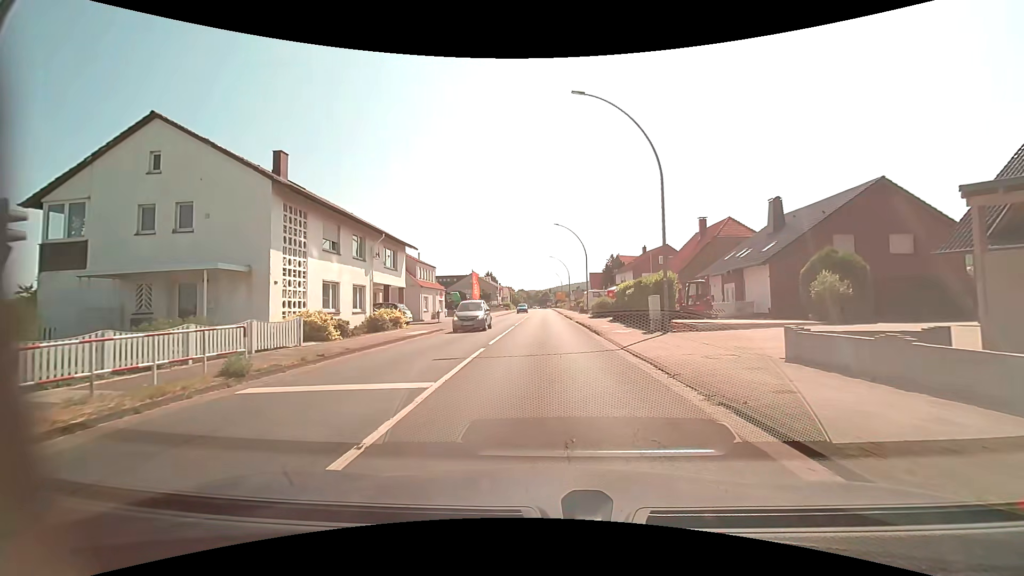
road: primary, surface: asphalt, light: Day
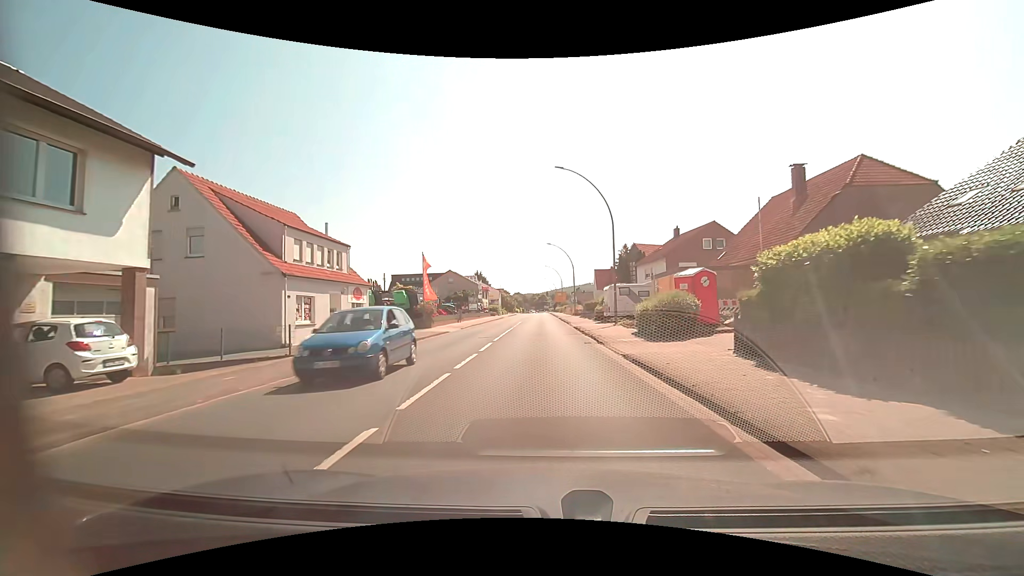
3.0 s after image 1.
(-0.3, +23.9) m; 0°
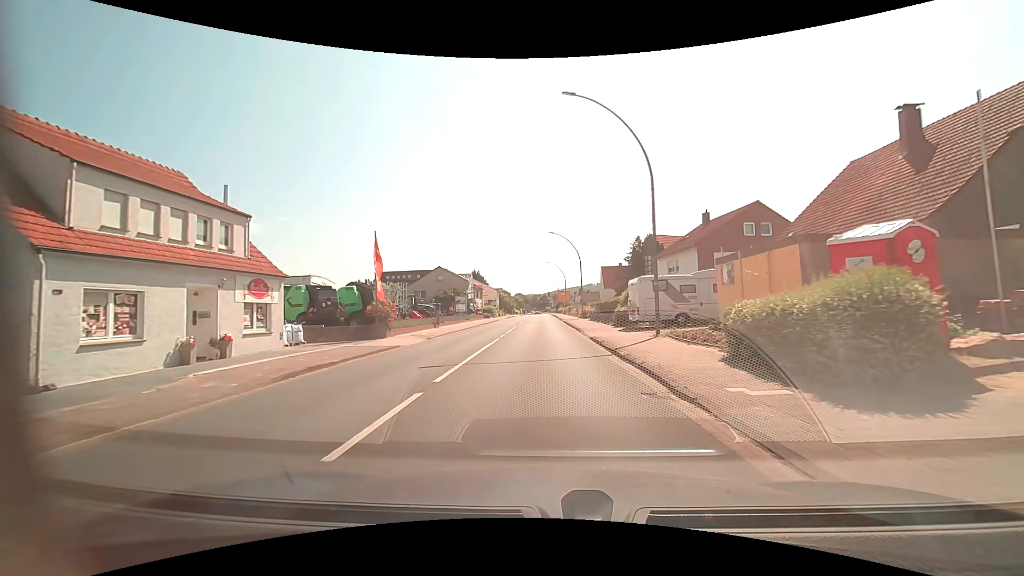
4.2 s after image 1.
(0.0, +11.1) m; 0°
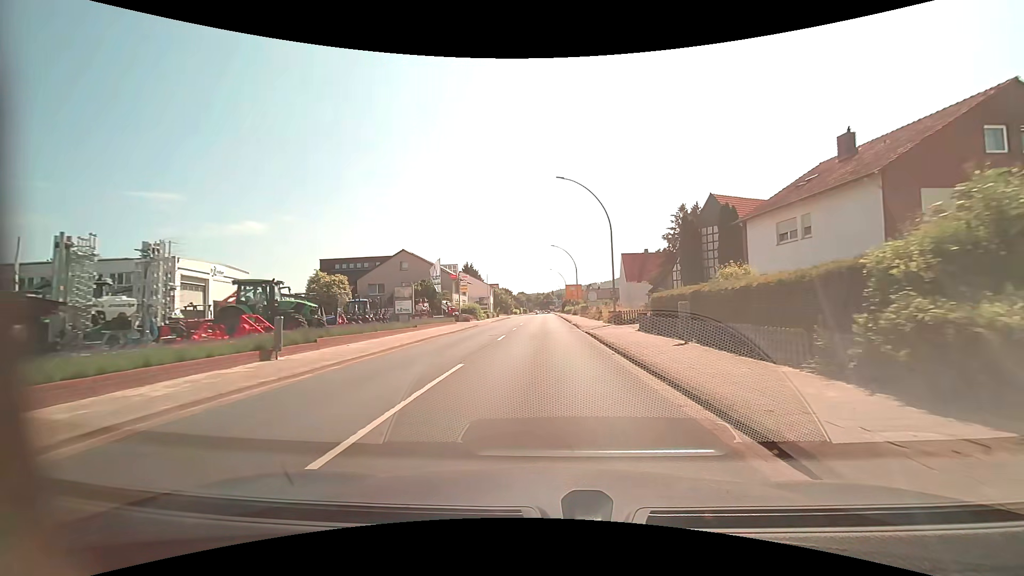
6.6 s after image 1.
(-0.1, +23.9) m; -1°
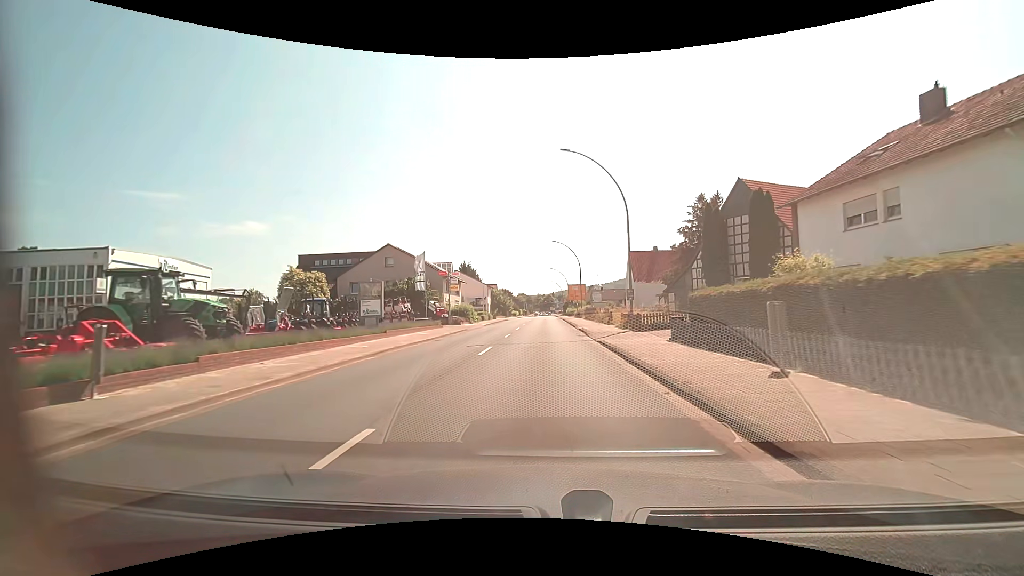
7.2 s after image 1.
(0.0, +6.2) m; 0°
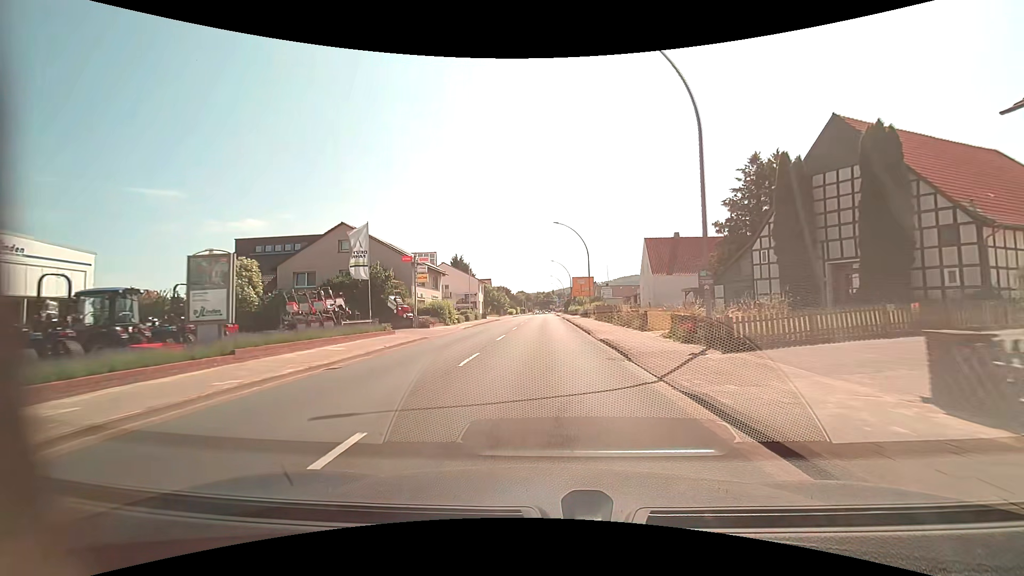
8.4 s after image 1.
(0.0, +12.7) m; 0°
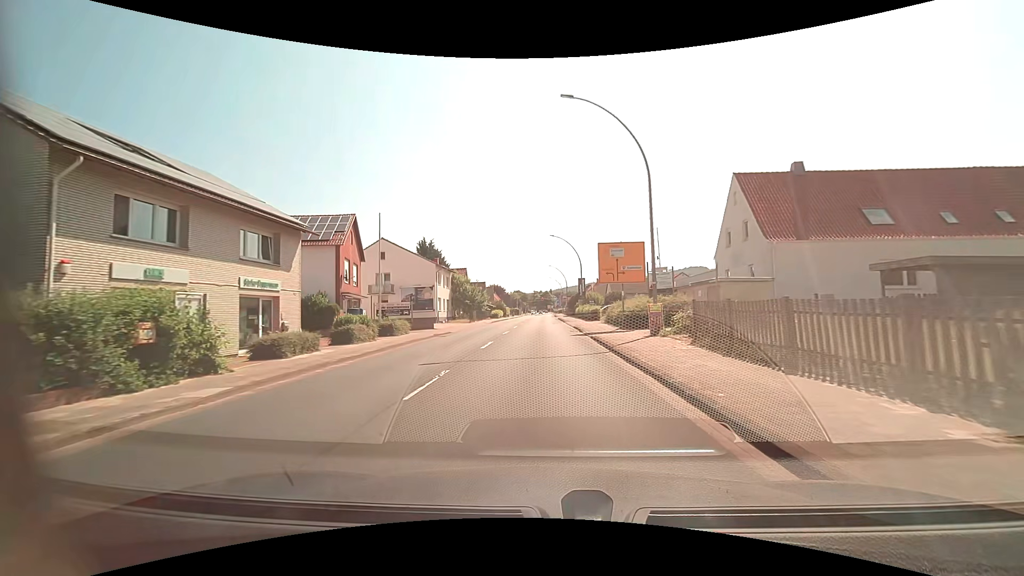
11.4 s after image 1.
(0.0, +31.4) m; 0°
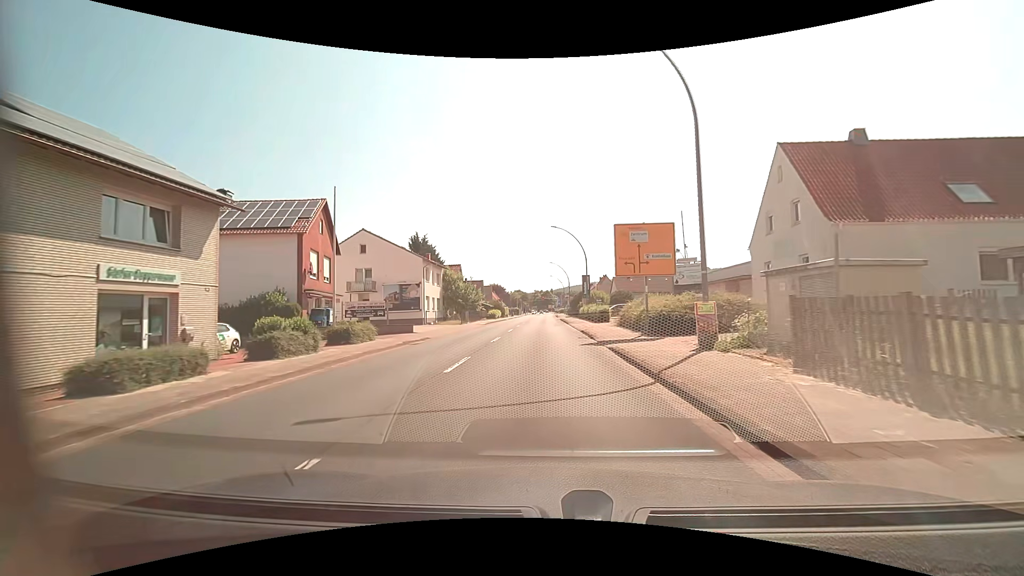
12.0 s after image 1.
(0.0, +6.2) m; 0°
(0, +10) (0, +20) (0, +30) (0, +40) (0, +50) (0, +60) (0, +70) (0, +80) (0, +90) (-1, +100) m
